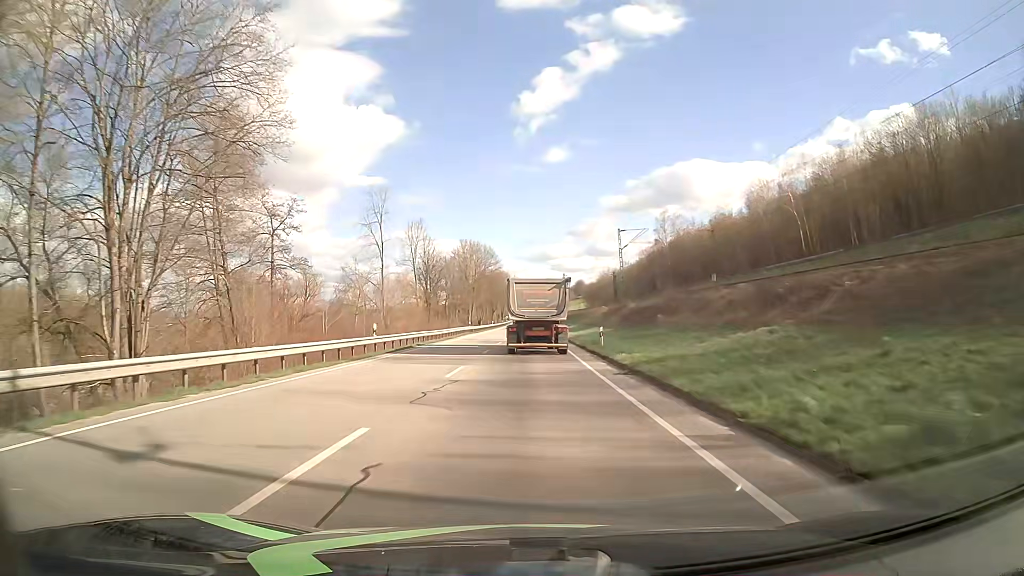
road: primary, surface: asphalt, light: Day
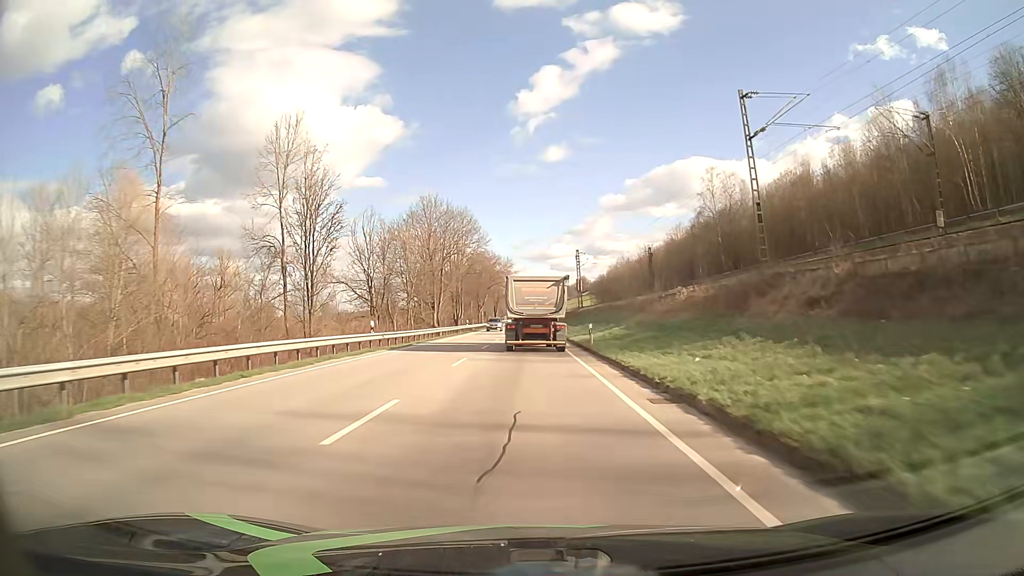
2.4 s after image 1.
(-0.1, +46.4) m; 0°
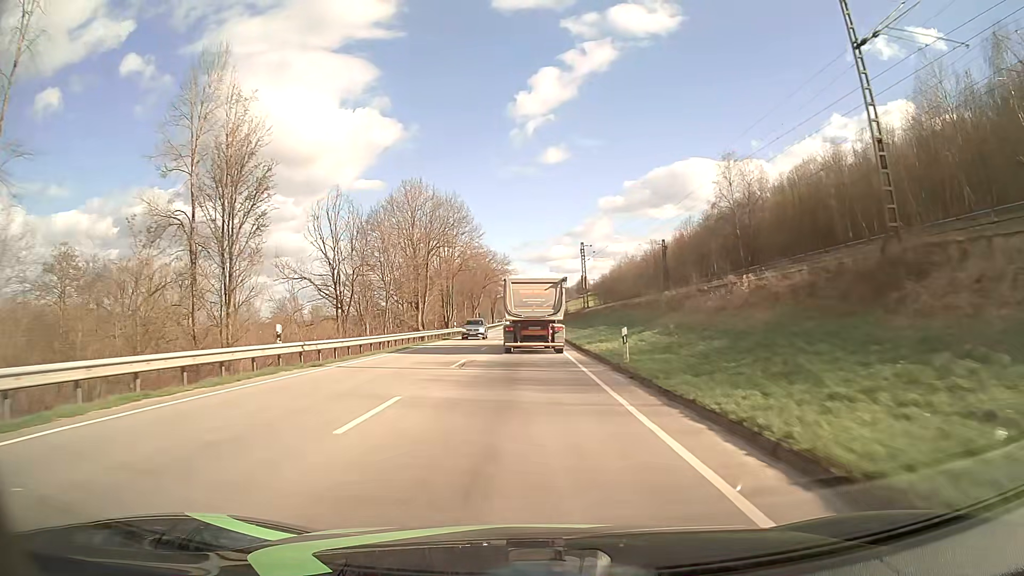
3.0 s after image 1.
(0.0, +11.5) m; 0°
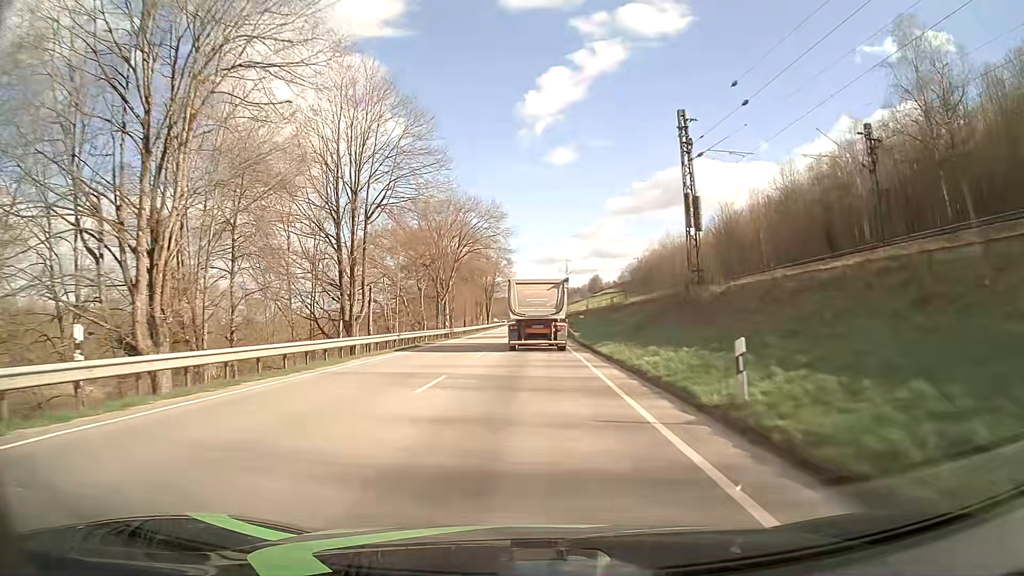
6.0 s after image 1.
(-0.5, +56.5) m; -1°
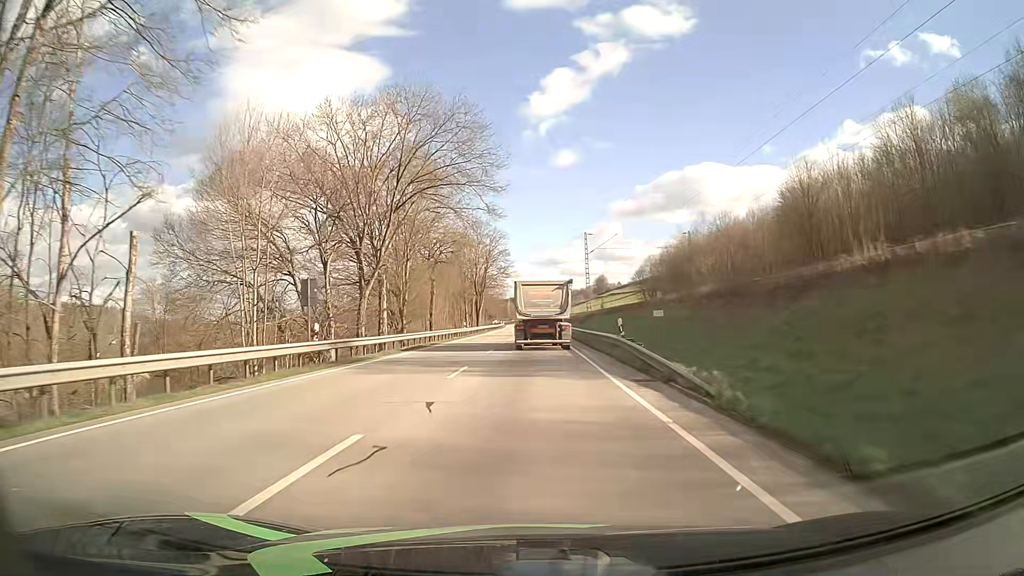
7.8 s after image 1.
(-0.1, +33.4) m; 0°
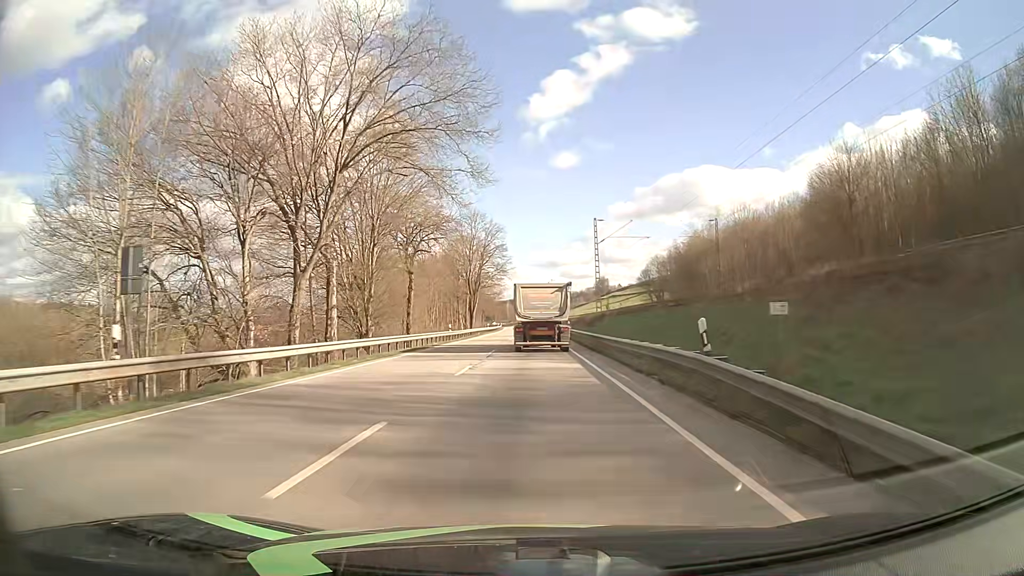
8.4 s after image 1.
(0.0, +11.2) m; 0°
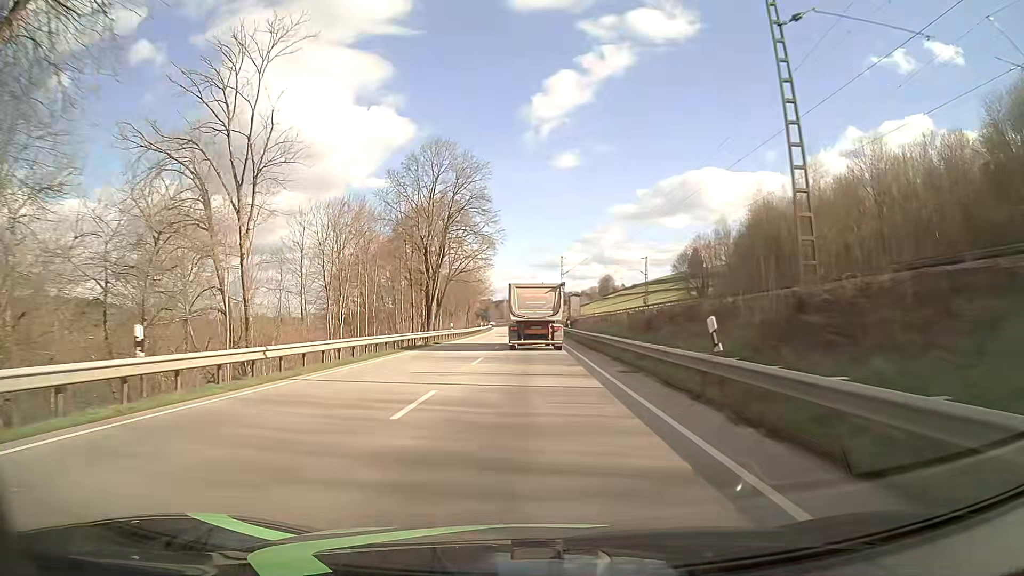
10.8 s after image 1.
(+0.1, +44.9) m; 0°
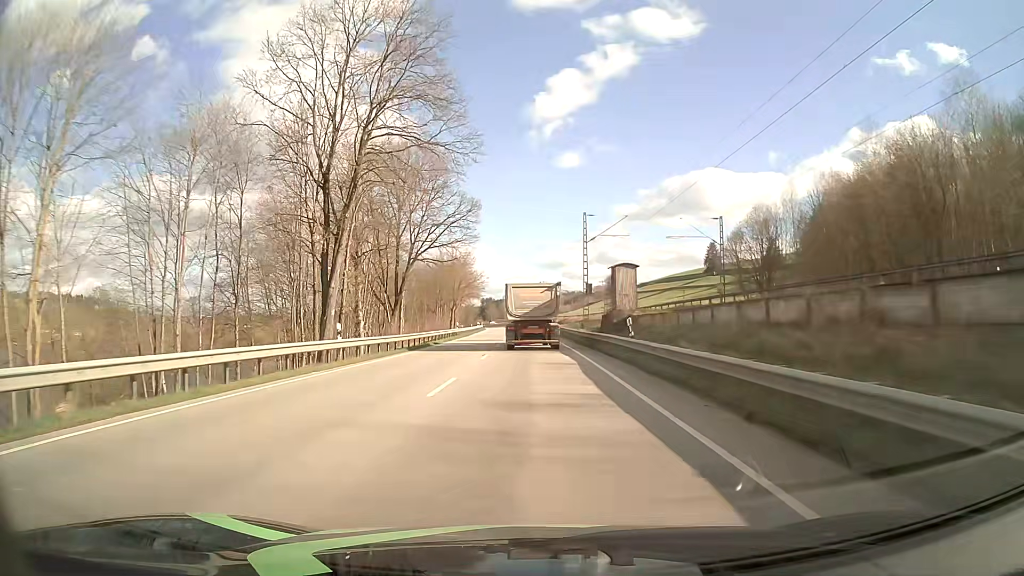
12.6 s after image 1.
(+0.2, +34.1) m; 0°
(0, +10) (0, +20) (0, +30) (0, +40) (0, +50) (0, +60) (0, +70) (-1, +80) (-1, +90) (-1, +100) m
